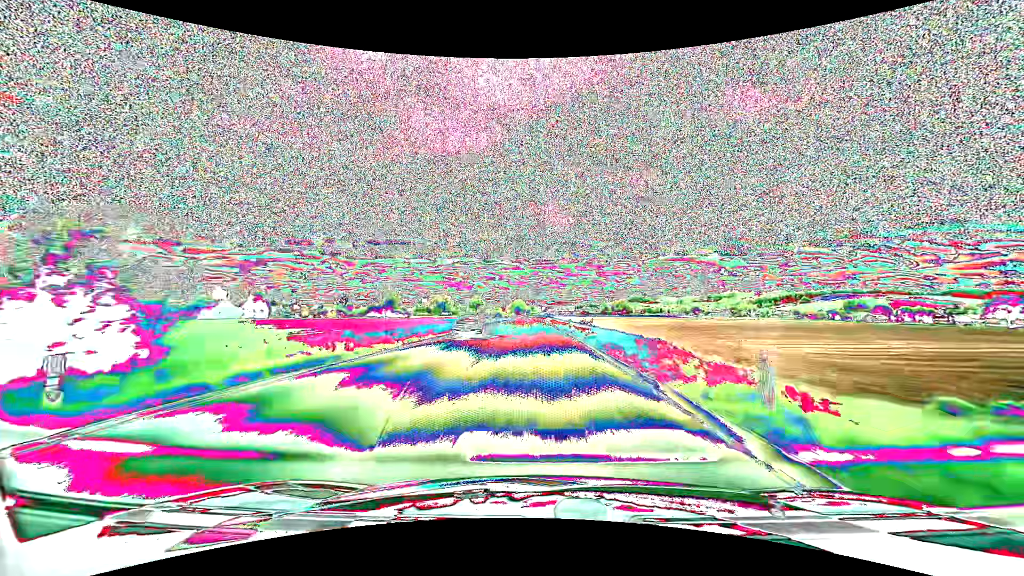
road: primary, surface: asphalt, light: Day
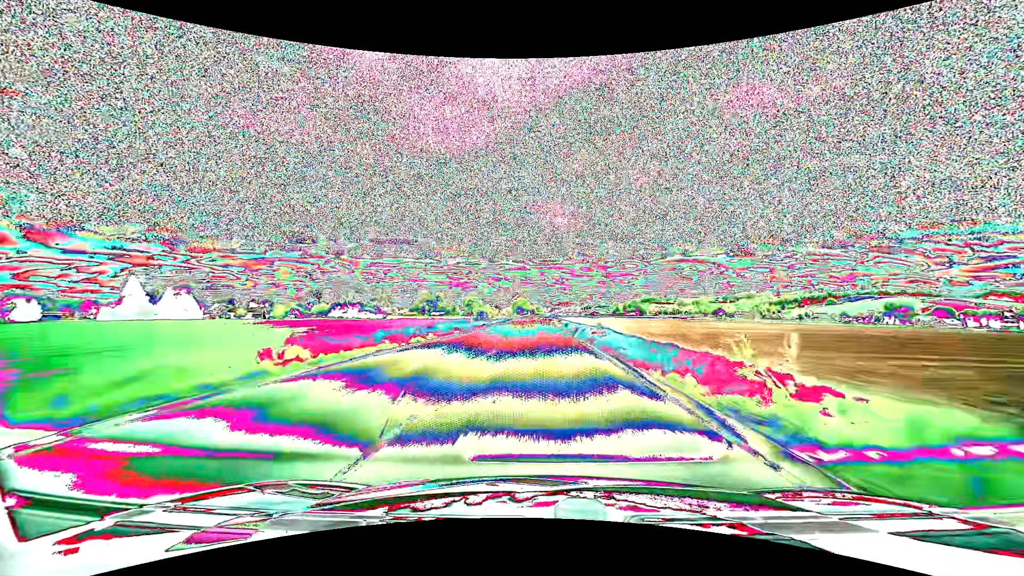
(-0.3, +58.7) m; -1°
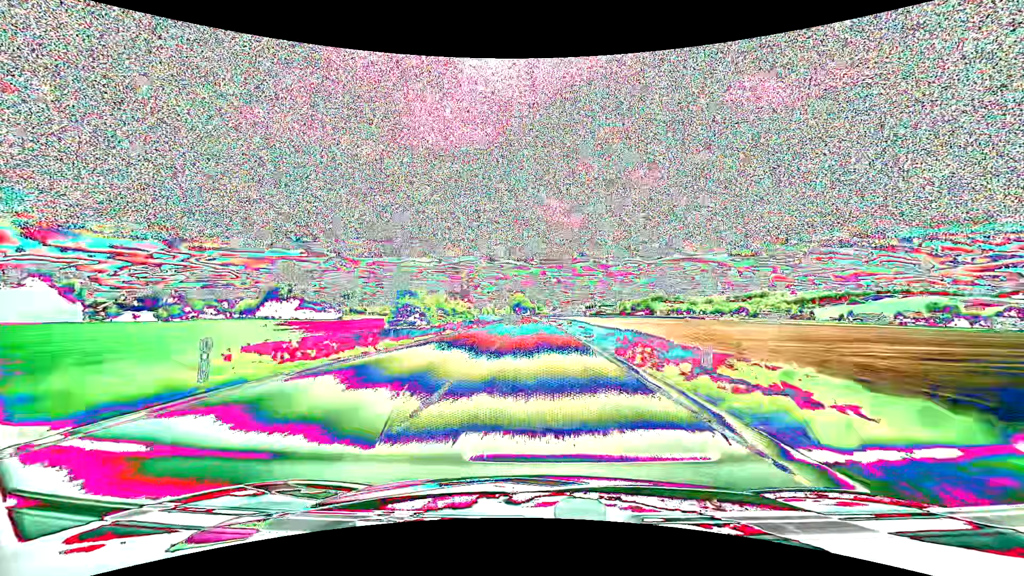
(-0.1, +58.2) m; 0°
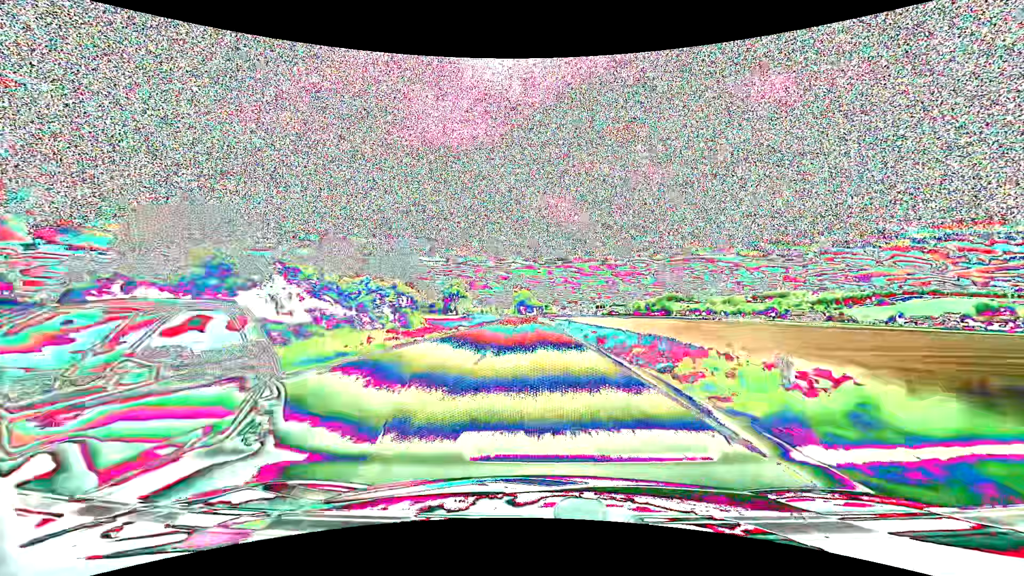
(-0.3, +42.5) m; -1°
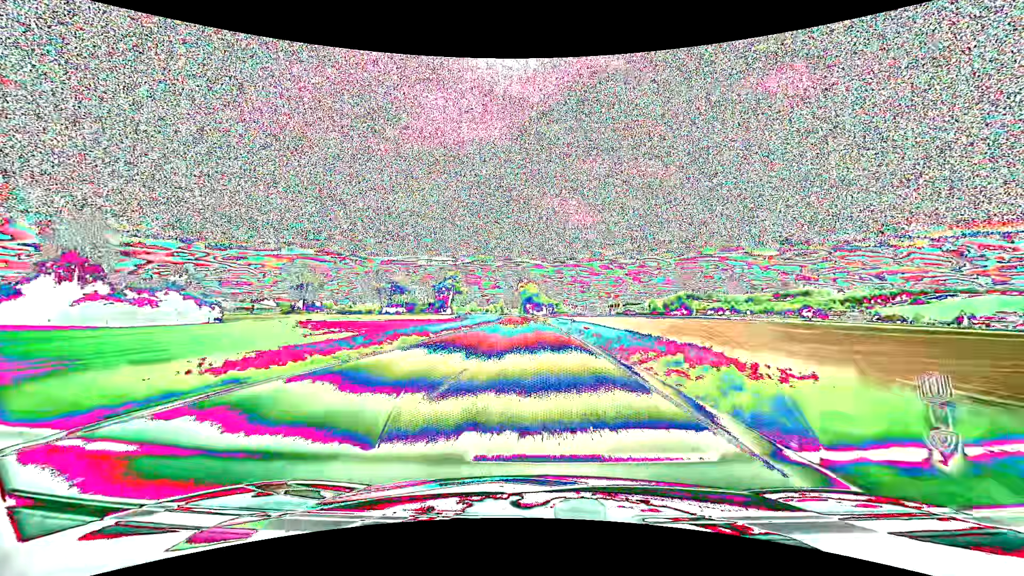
(-0.3, +41.1) m; -1°
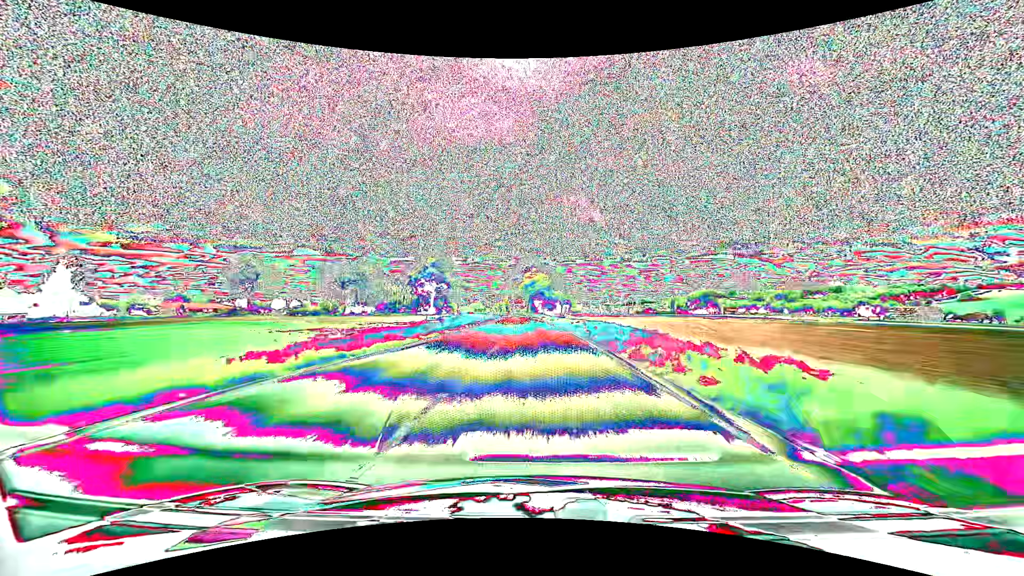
(-0.6, +52.9) m; -1°
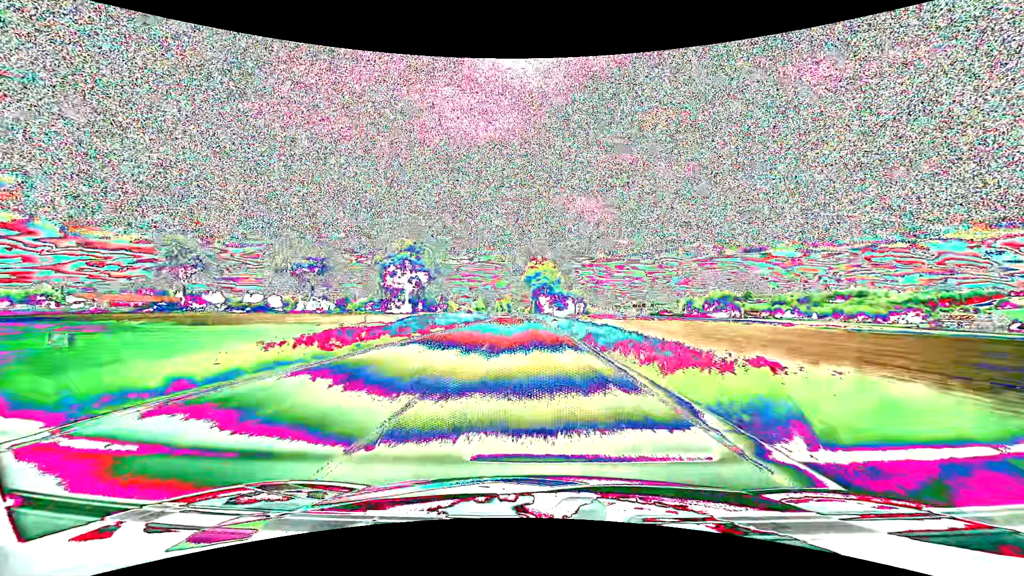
(-0.2, +37.1) m; -1°
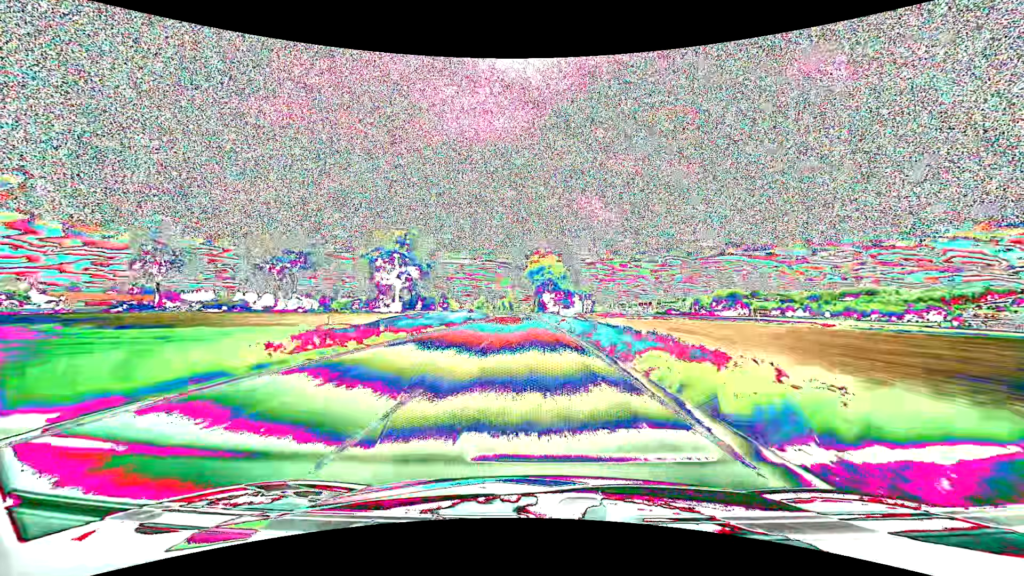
(0.0, +11.7) m; 0°
(0, +10) (0, +20) (0, +30) (-1, +40) (-1, +50) (-1, +60) (-2, +70) (-2, +80) (-3, +90) (-3, +100) m
